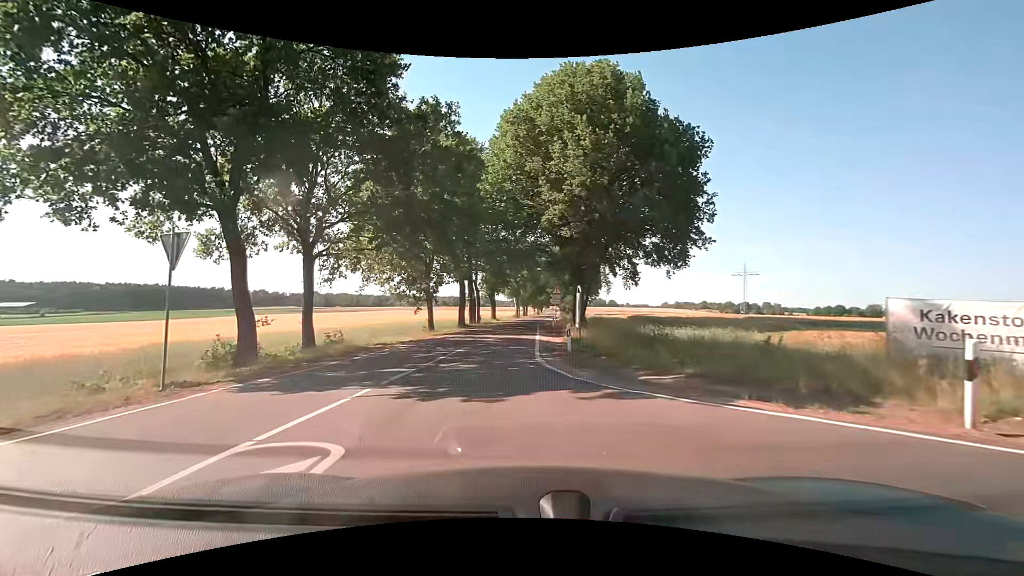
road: tertiary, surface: asphalt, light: Day
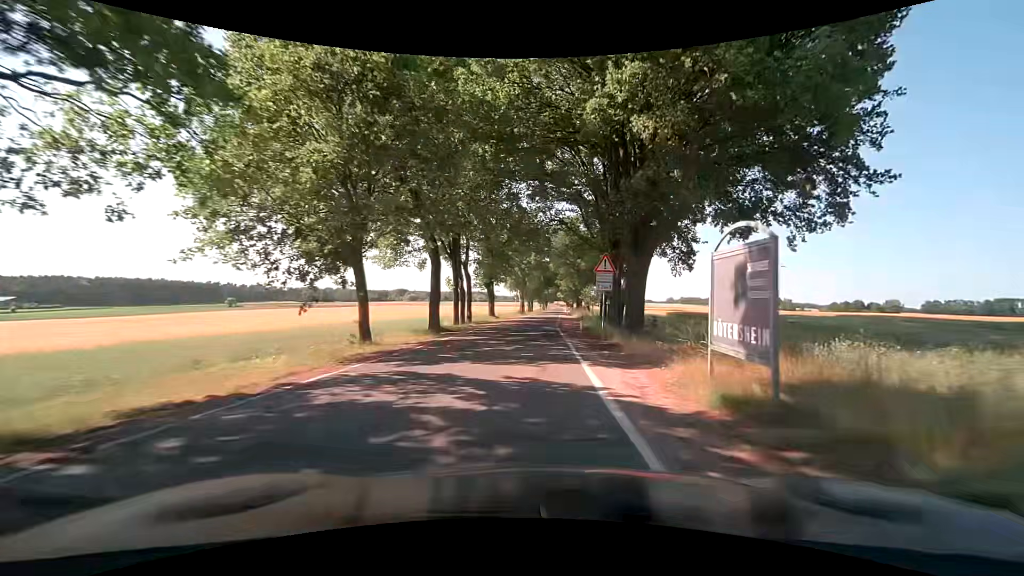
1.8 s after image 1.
(-0.5, +18.0) m; 0°
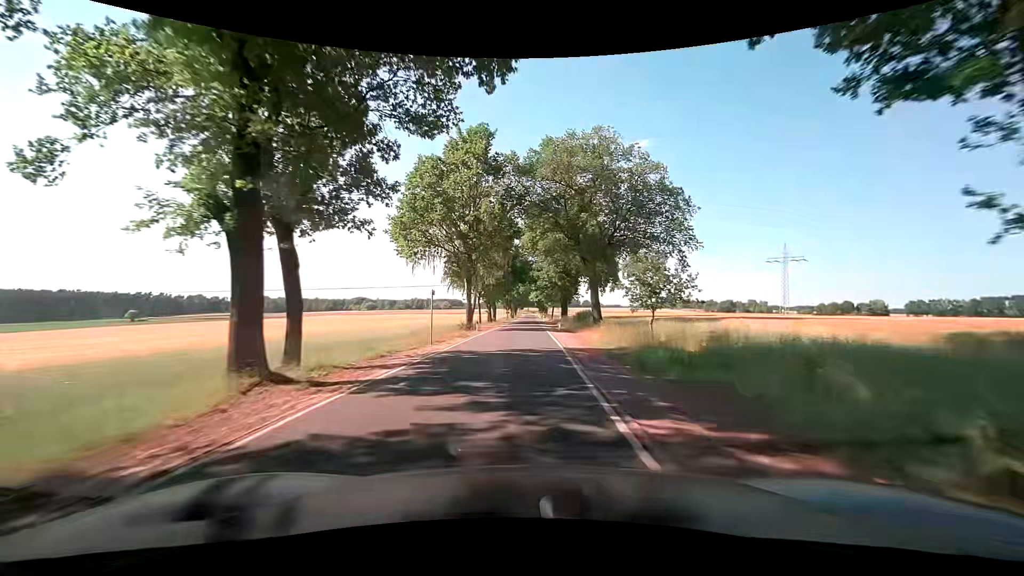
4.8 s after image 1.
(+1.6, +42.7) m; +3°
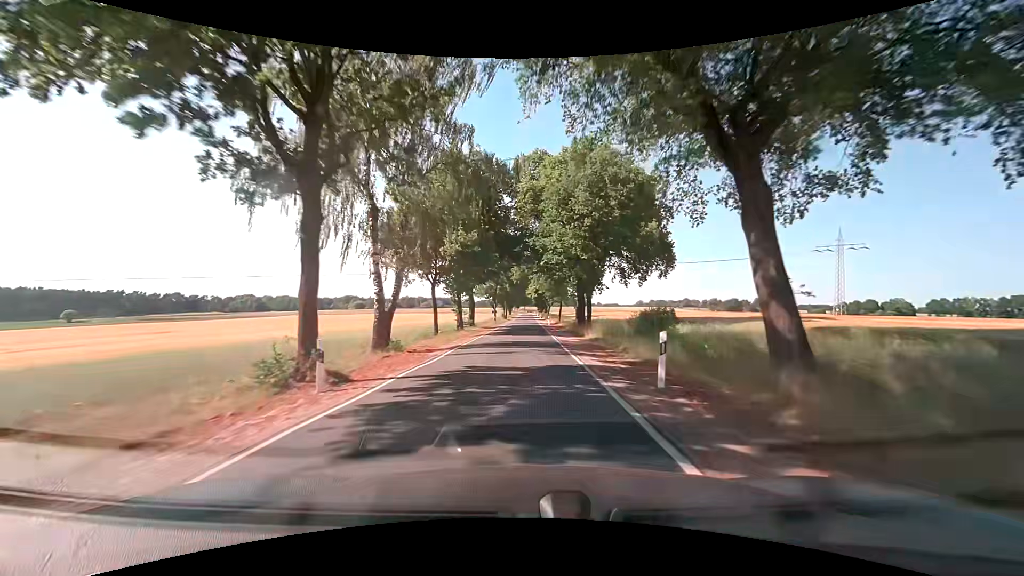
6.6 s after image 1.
(+0.2, +31.3) m; +1°
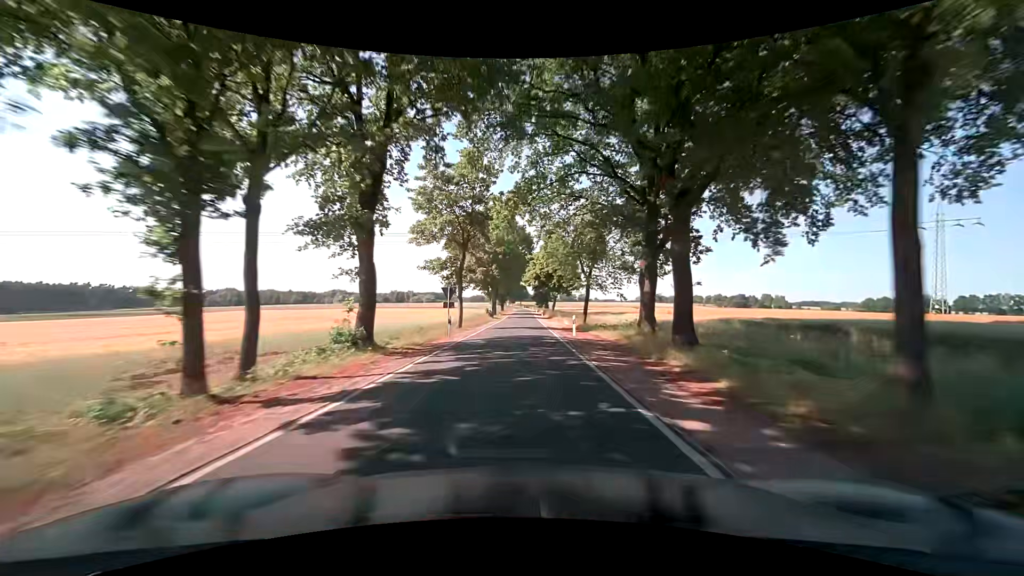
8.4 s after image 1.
(+0.1, +34.1) m; 0°
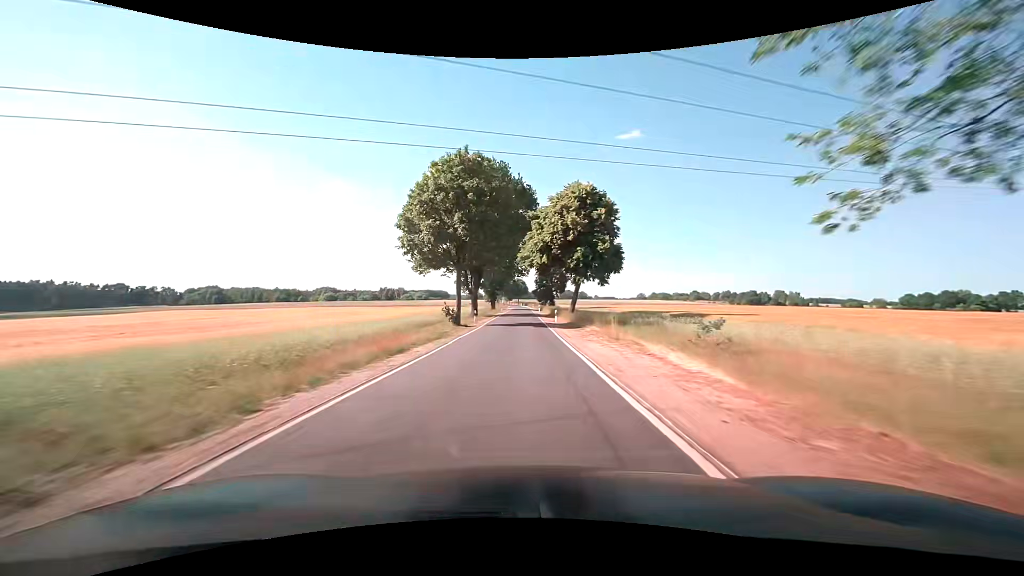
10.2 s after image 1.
(+0.2, +35.9) m; +1°
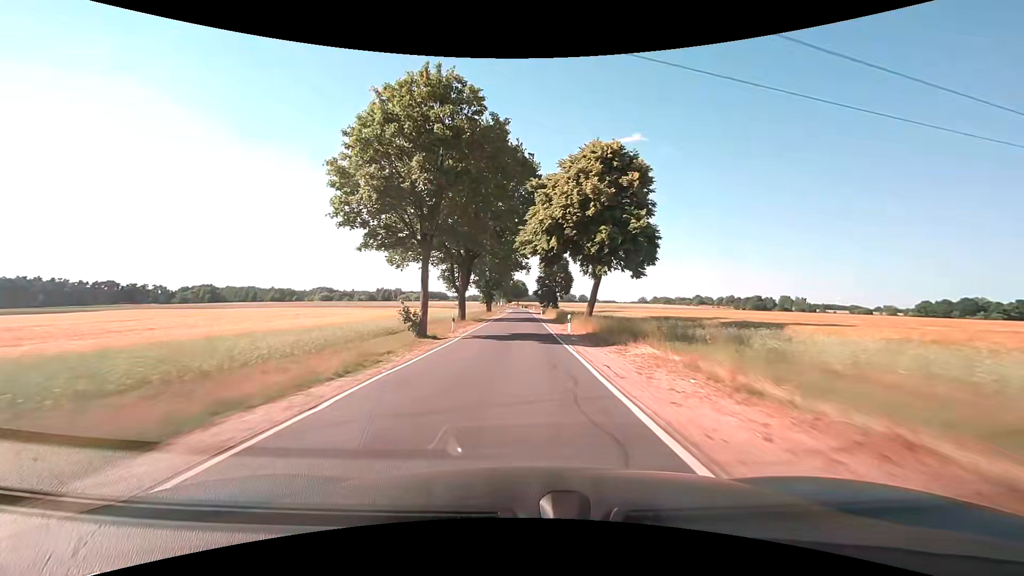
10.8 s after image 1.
(-0.2, +12.3) m; -1°
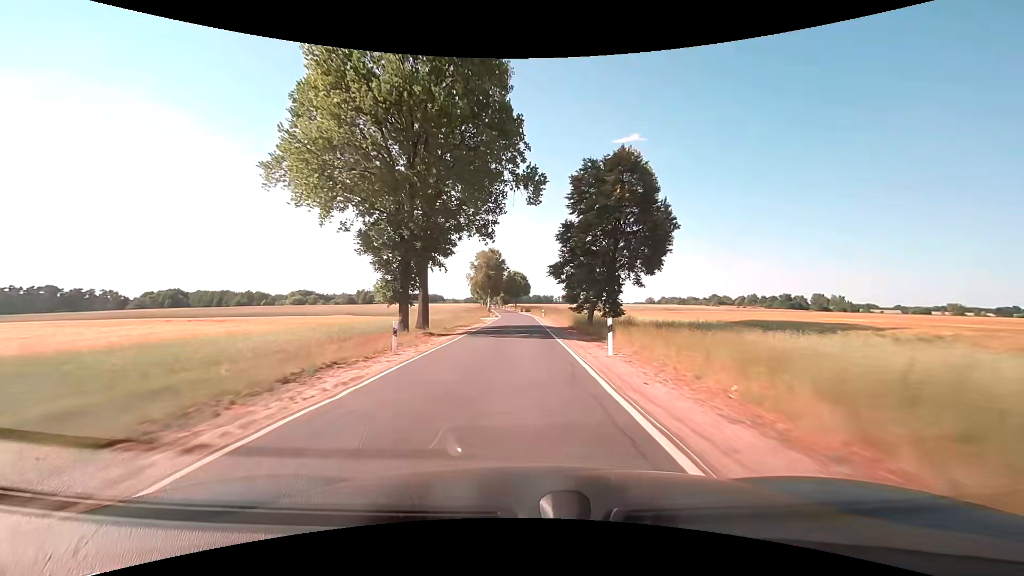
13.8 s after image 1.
(+0.1, +63.1) m; 0°
(0, +10) (0, +20) (0, +30) (0, +40) (0, +50) (-1, +60) (-1, +70) (-1, +80) (-2, +90) (-3, +100) m
